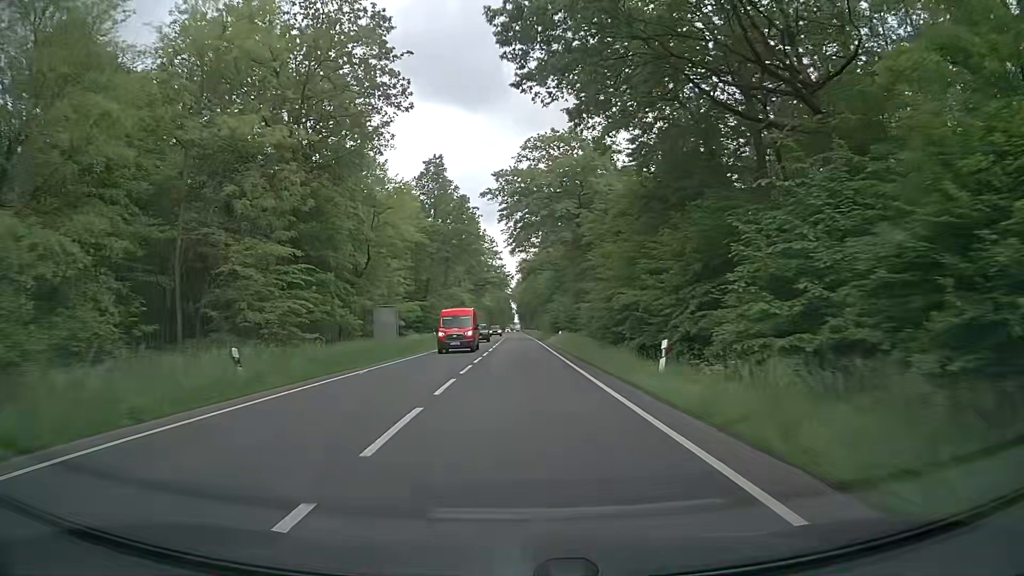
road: primary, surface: asphalt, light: Day
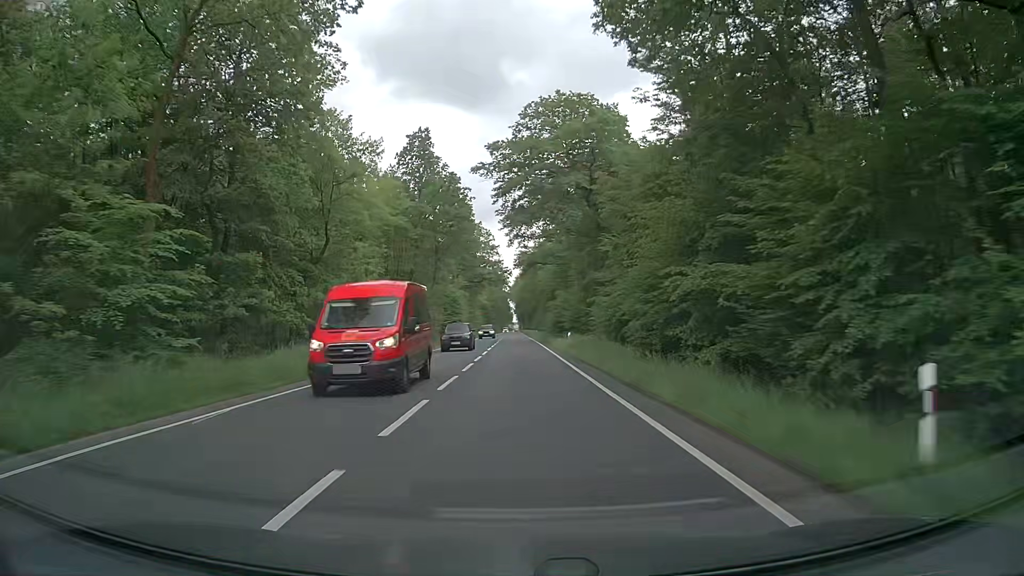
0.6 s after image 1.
(-0.1, +11.1) m; 0°
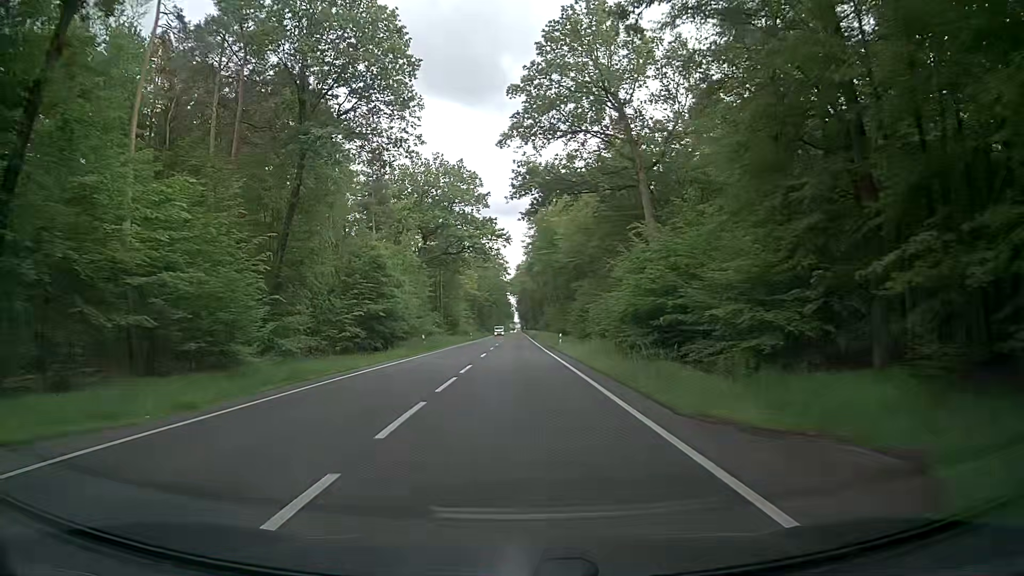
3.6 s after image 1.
(-0.1, +55.4) m; 0°
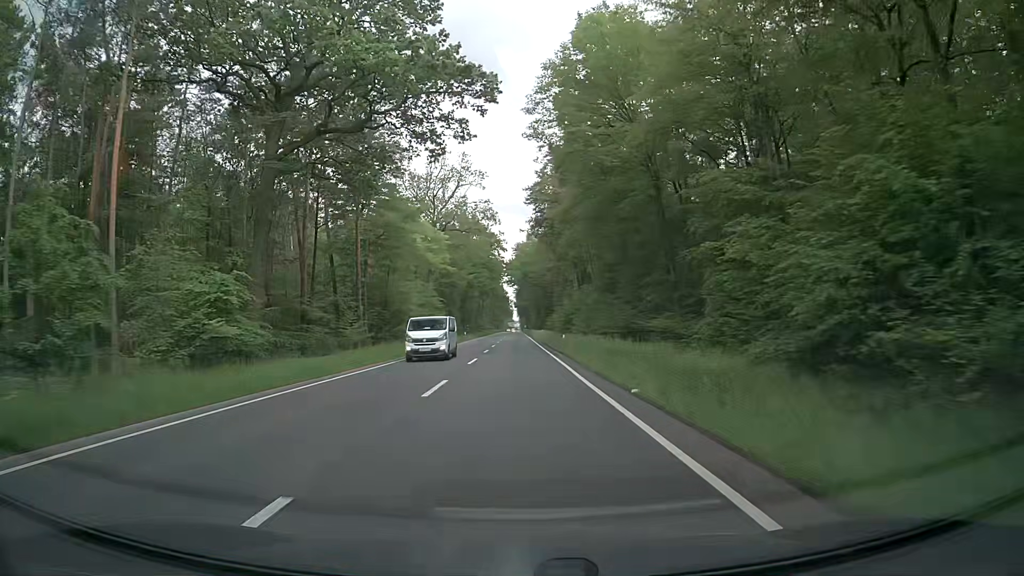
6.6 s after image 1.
(-0.1, +55.6) m; 0°
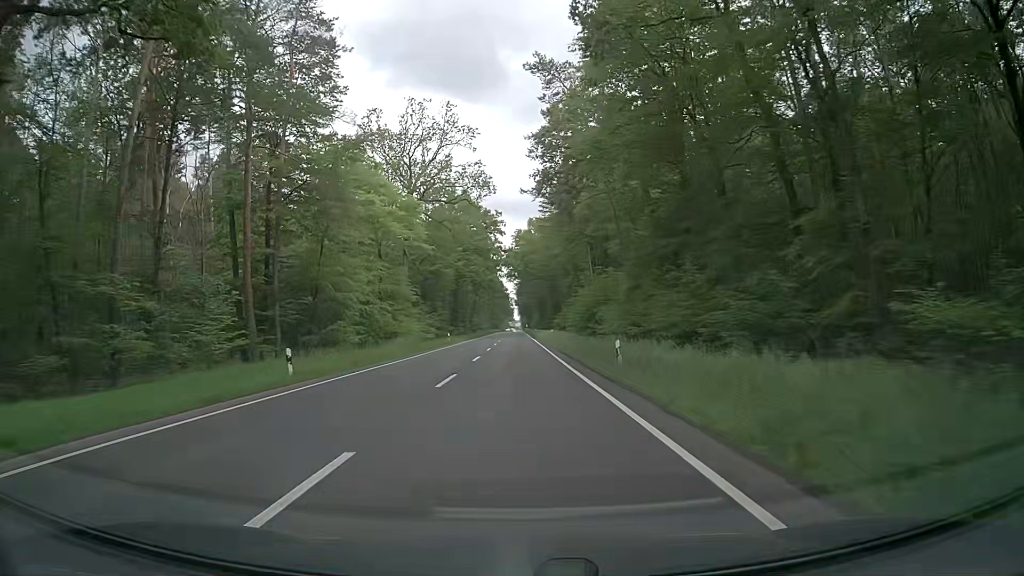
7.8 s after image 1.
(-0.1, +22.2) m; 0°
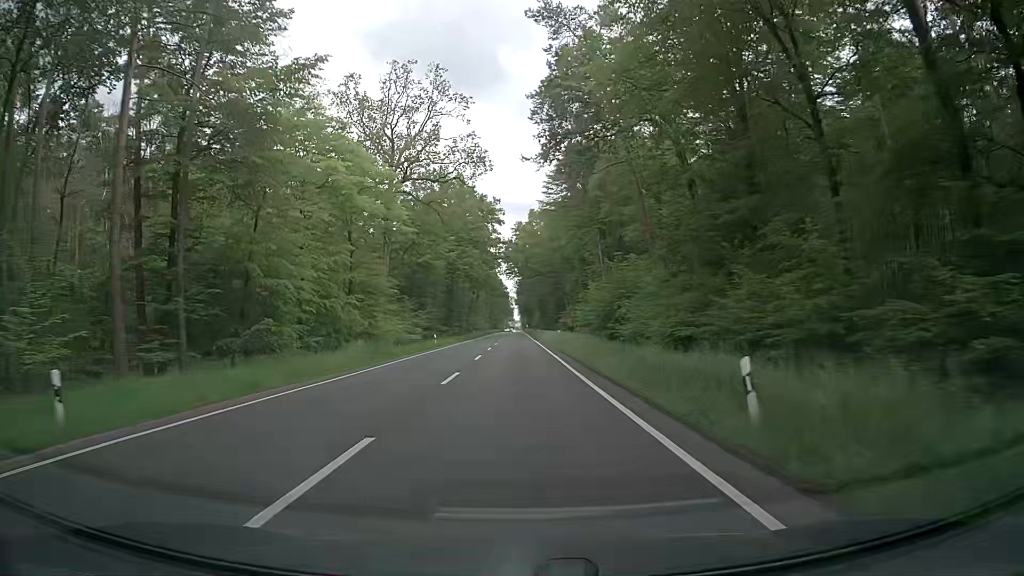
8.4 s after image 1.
(0.0, +11.1) m; 0°
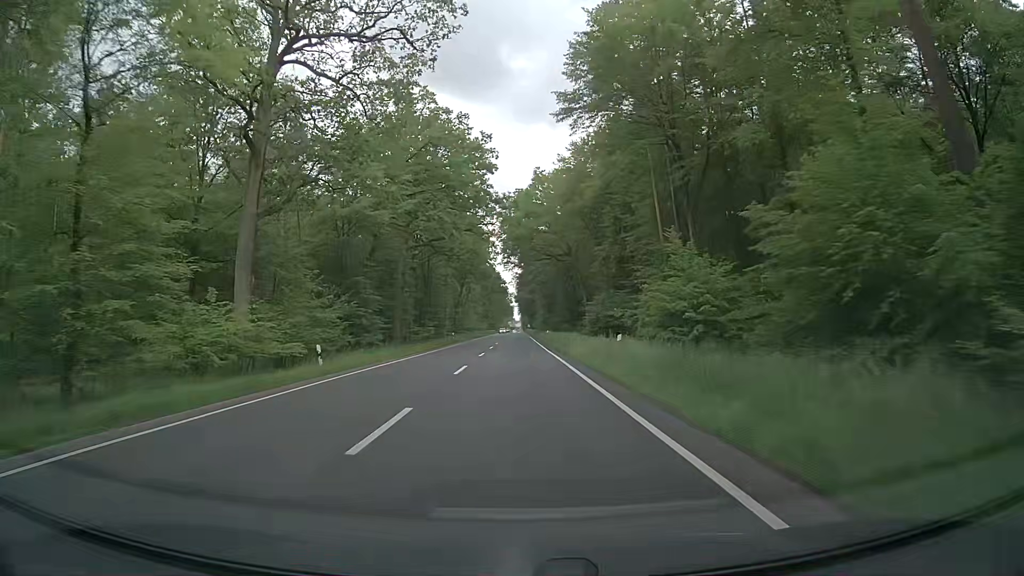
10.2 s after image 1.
(0.0, +33.4) m; +1°
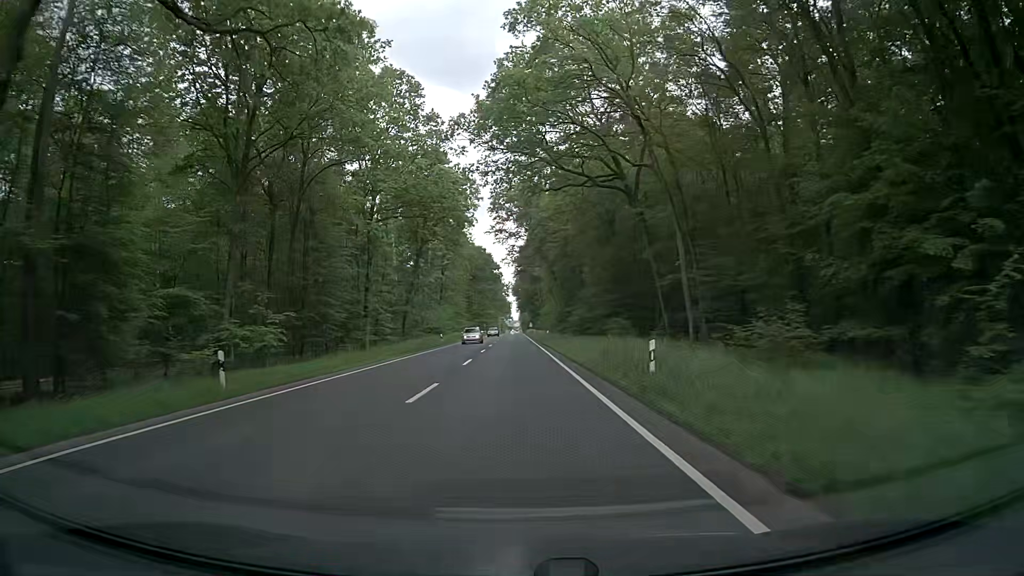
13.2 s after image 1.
(-0.6, +55.6) m; -1°
(0, +10) (0, +20) (0, +30) (0, +40) (0, +50) (0, +60) (0, +70) (0, +80) (0, +90) (0, +100) m
